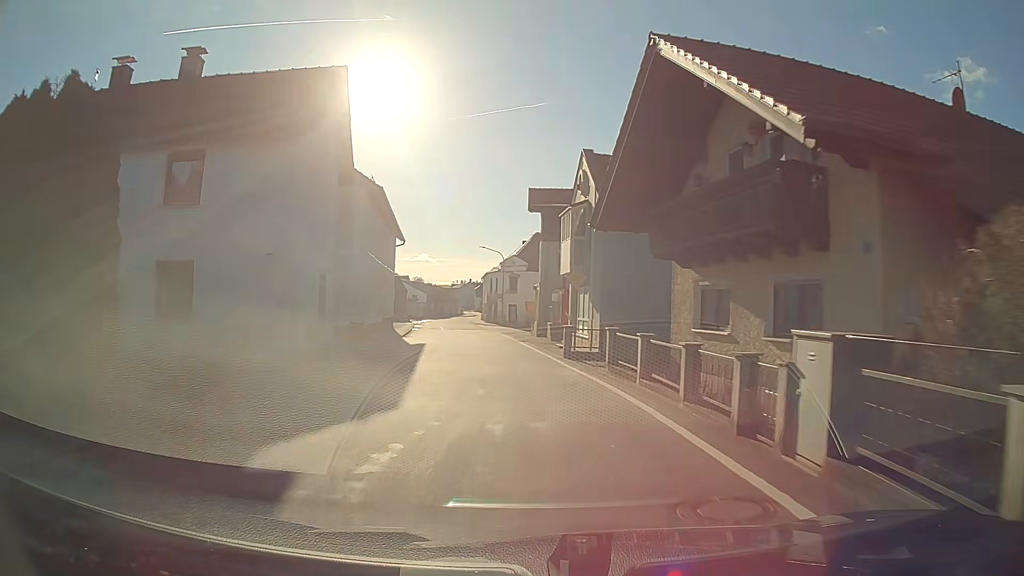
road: secondary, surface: asphalt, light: Day
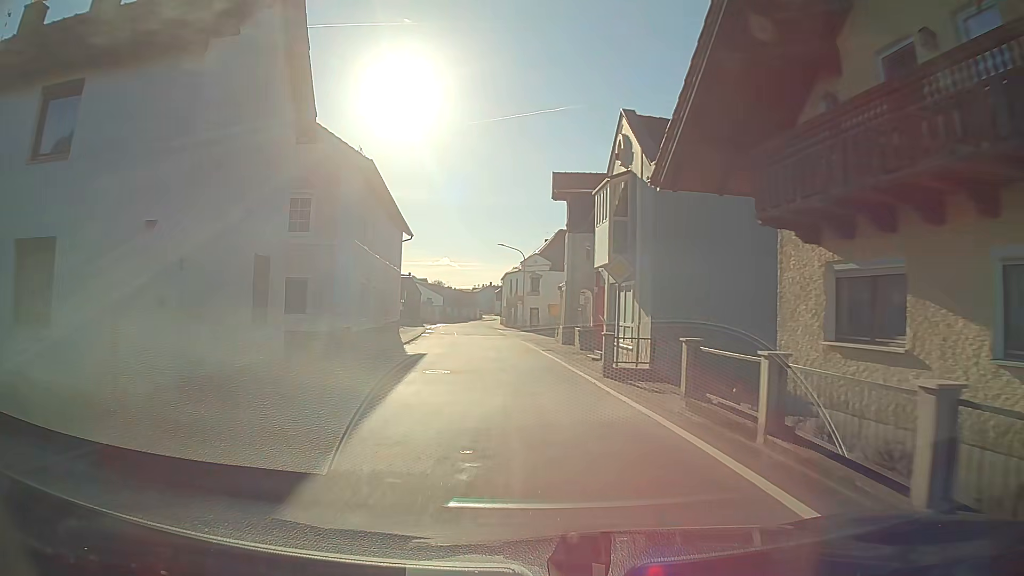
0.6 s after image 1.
(-0.1, +6.1) m; -2°
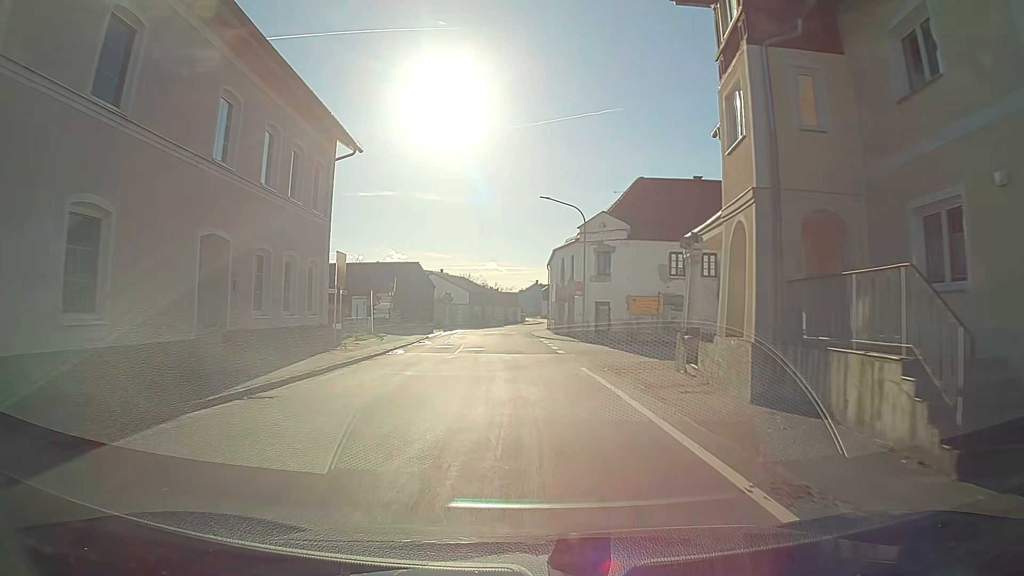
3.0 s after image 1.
(-1.0, +25.8) m; -4°
